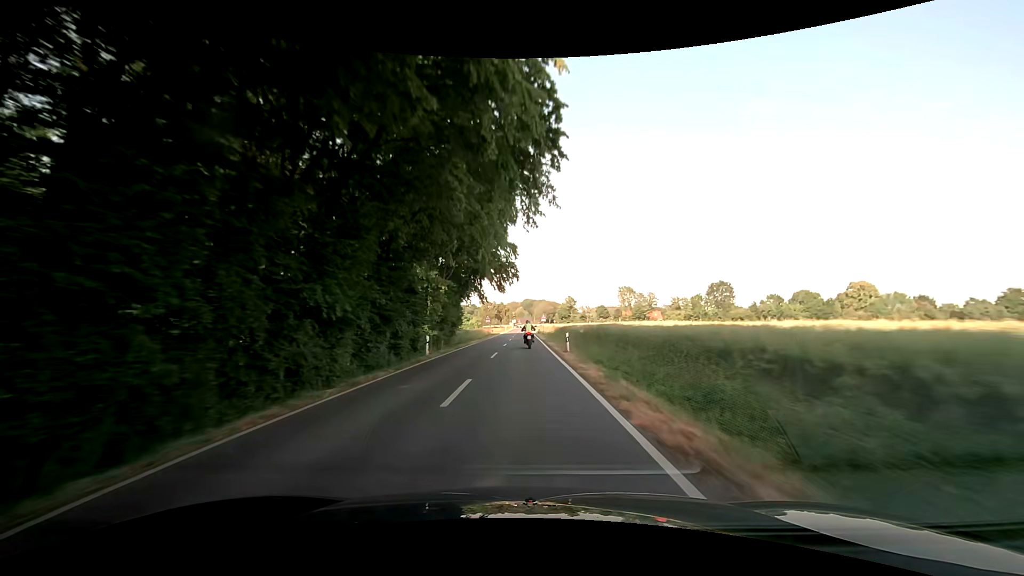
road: secondary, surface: asphalt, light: Day
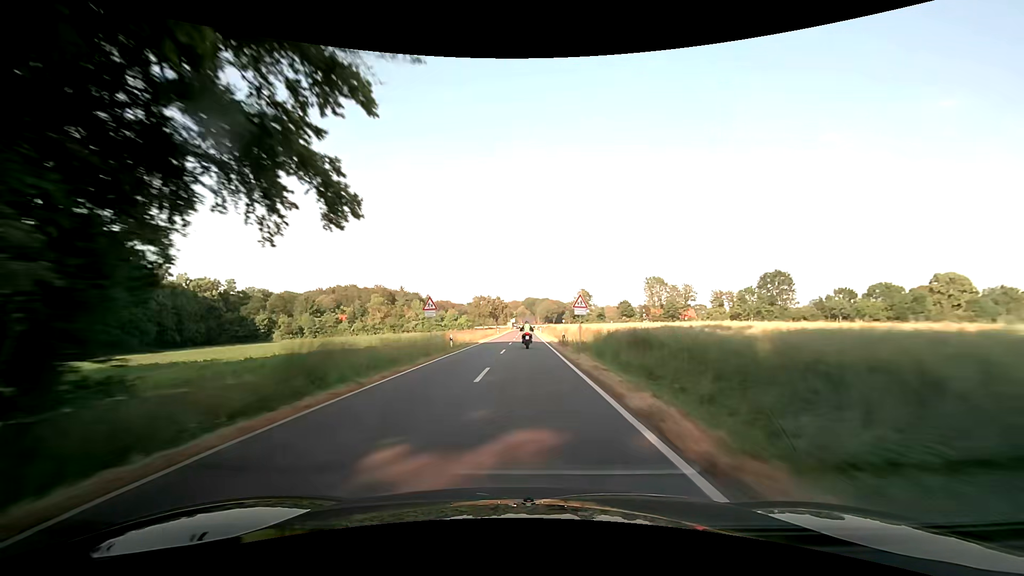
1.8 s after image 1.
(-0.3, +44.3) m; 0°
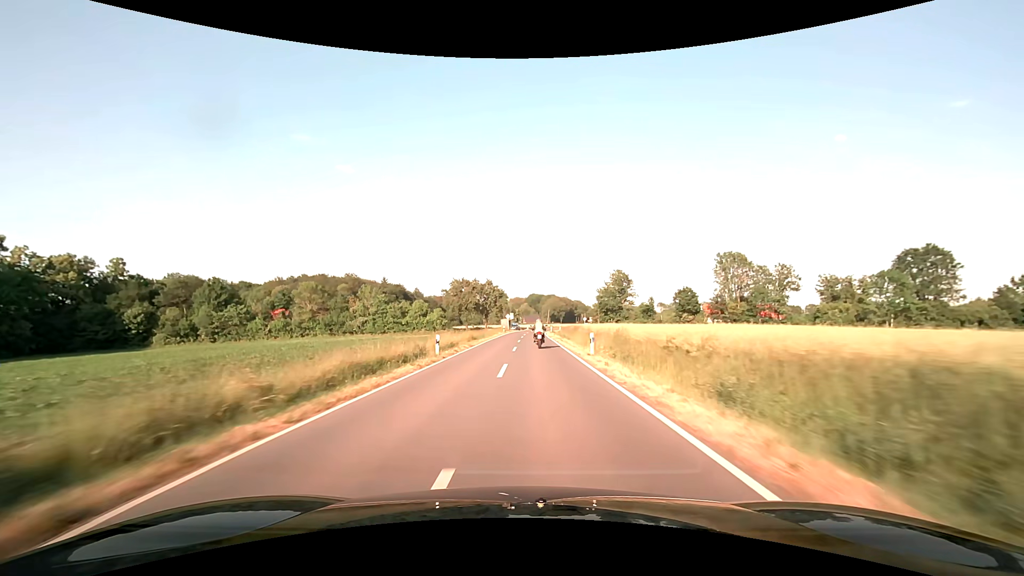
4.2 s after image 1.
(-0.3, +59.1) m; 0°
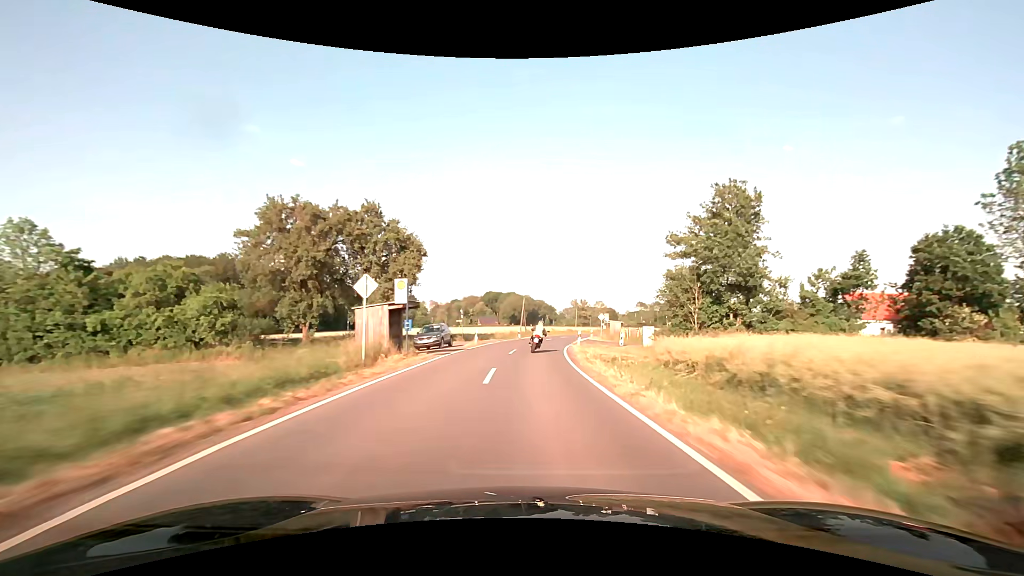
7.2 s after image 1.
(+0.8, +73.0) m; +4°
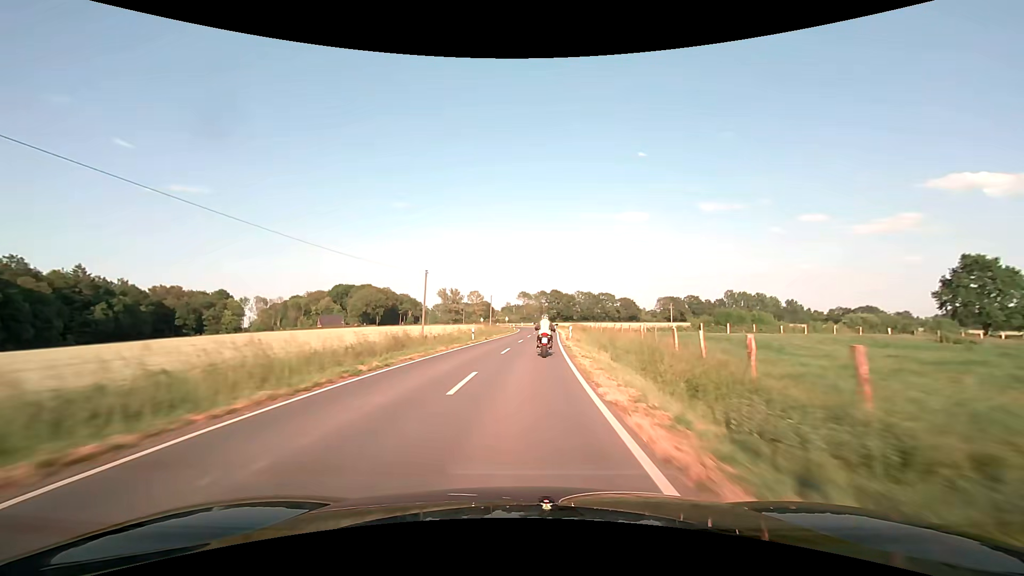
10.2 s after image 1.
(+9.5, +72.6) m; +15°
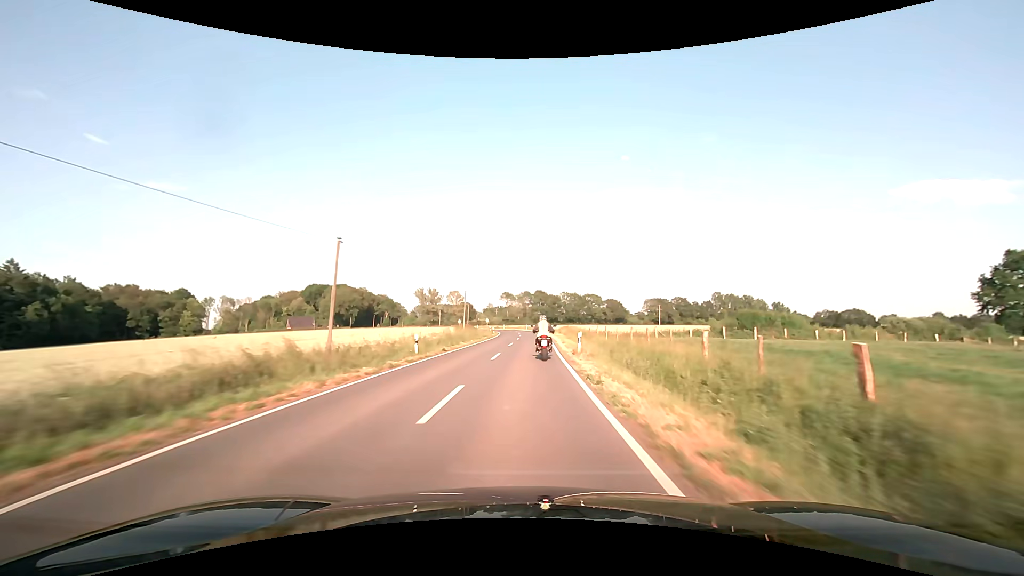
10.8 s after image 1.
(+0.3, +14.3) m; +2°
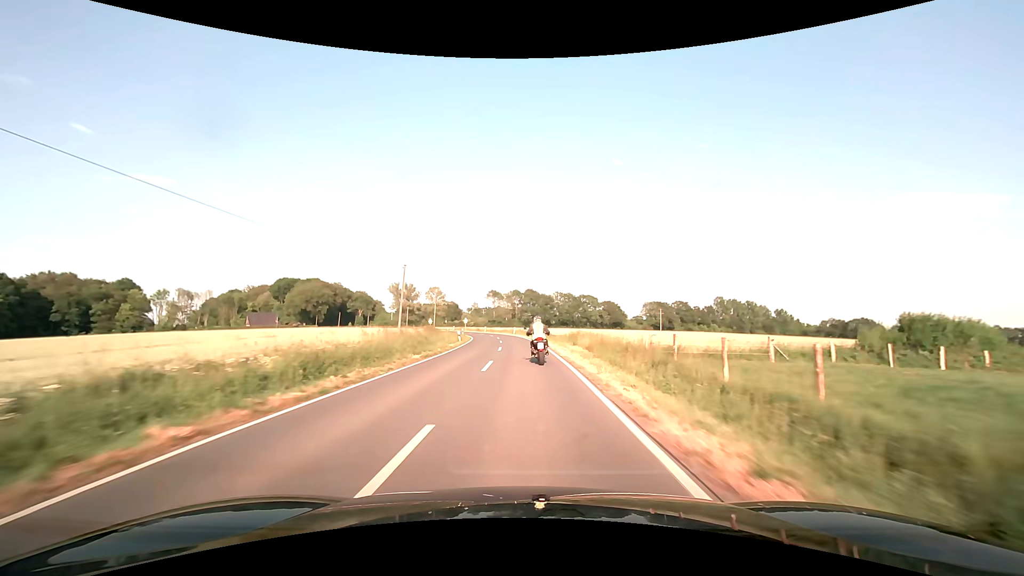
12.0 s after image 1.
(+0.4, +28.0) m; +1°
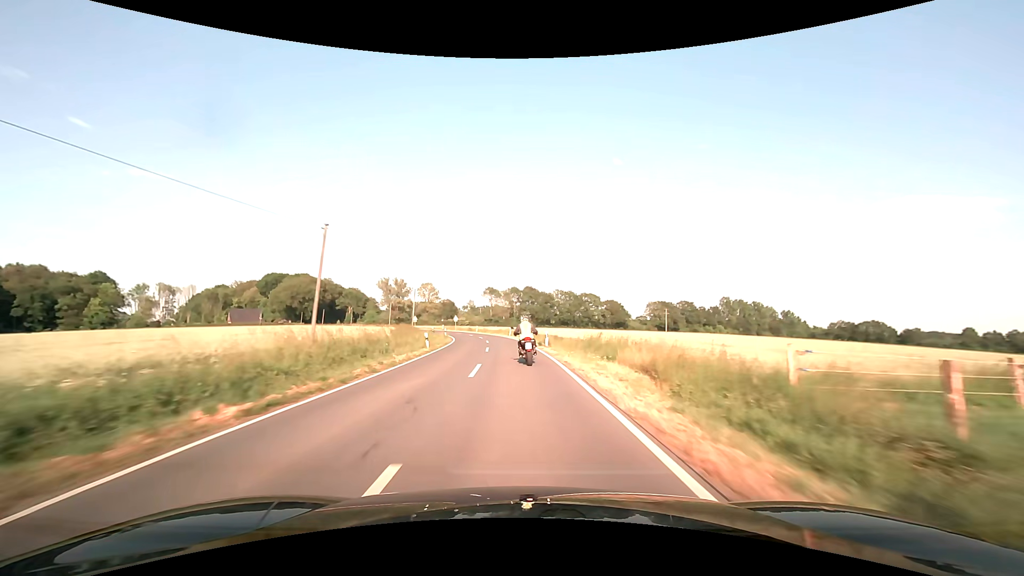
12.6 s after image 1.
(0.0, +13.9) m; 0°
(0, +10) (0, +20) (-1, +30) (-2, +40) (-3, +50) (-4, +60) (-6, +70) (-9, +79) (-12, +89) (-15, +98) m
